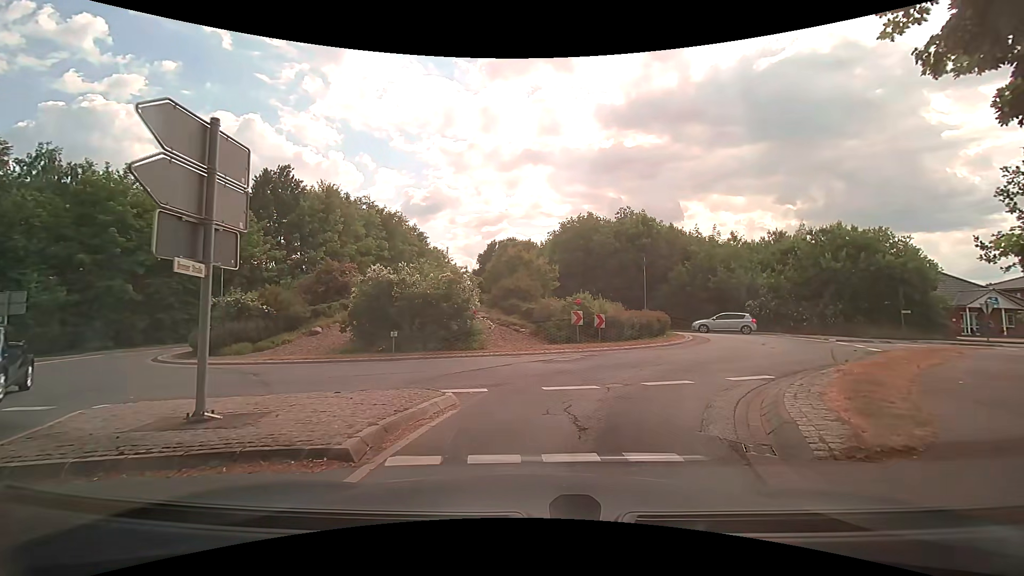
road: secondary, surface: asphalt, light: Day
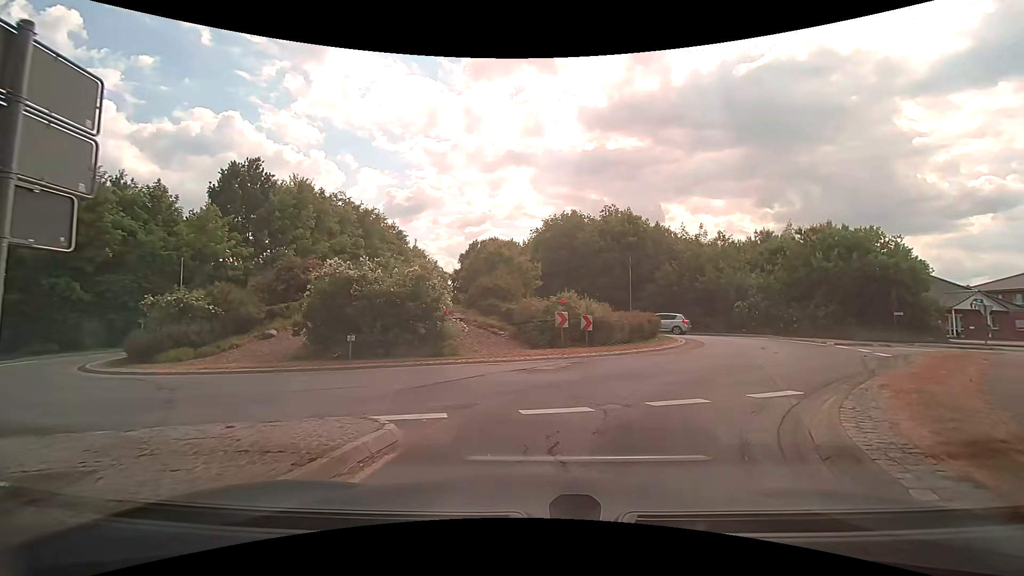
(+0.1, +2.1) m; +2°
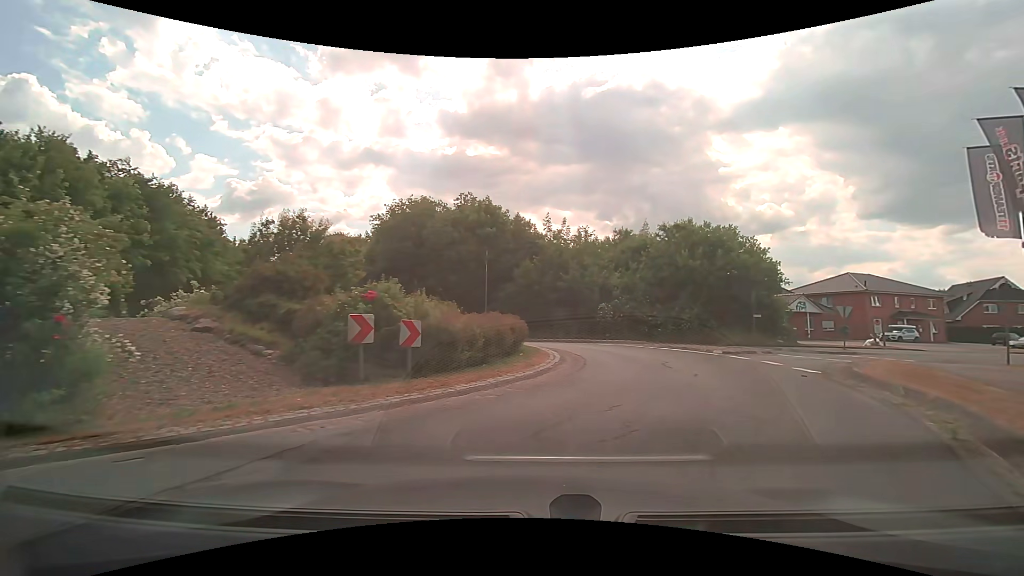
(+1.1, +7.6) m; +18°
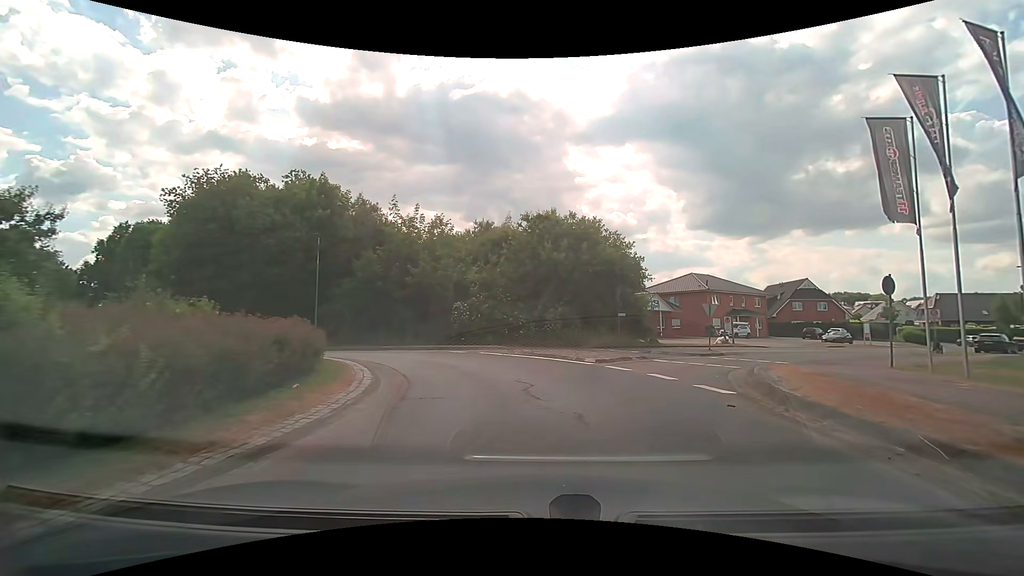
(+0.9, +5.5) m; +15°
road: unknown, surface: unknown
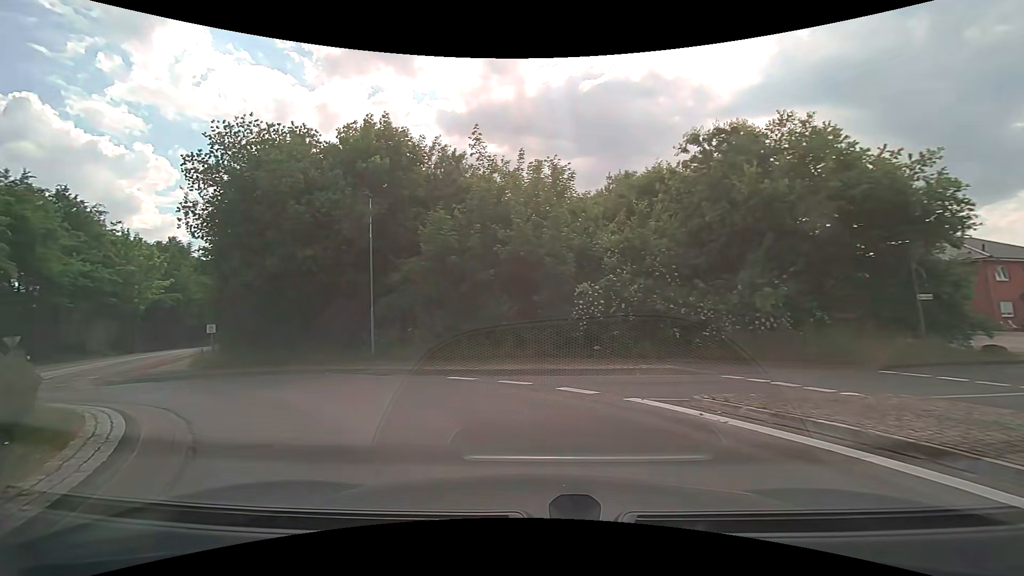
(-0.5, +12.8) m; -14°
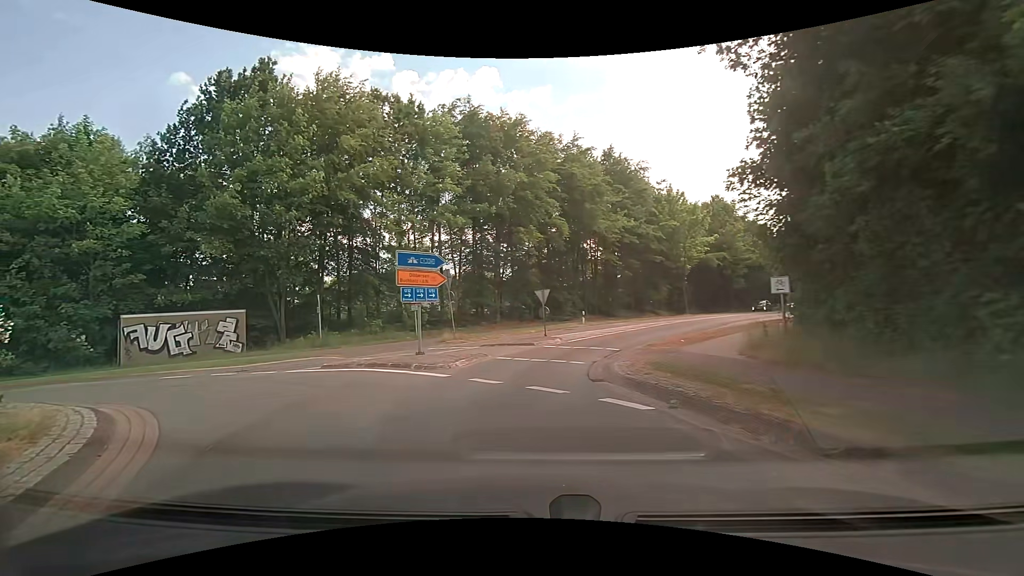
(-7.8, +13.6) m; -59°
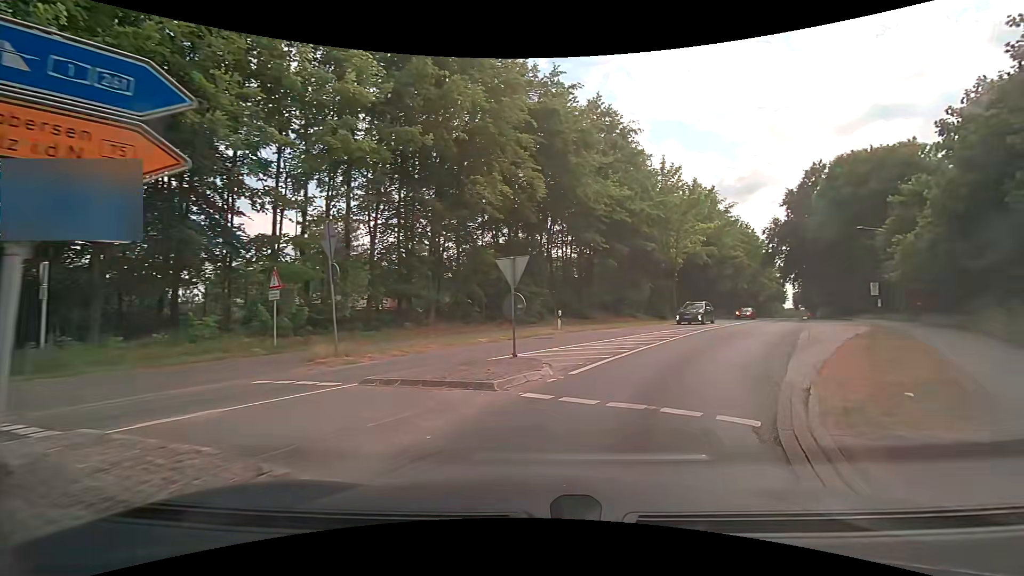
(-0.5, +13.2) m; +5°
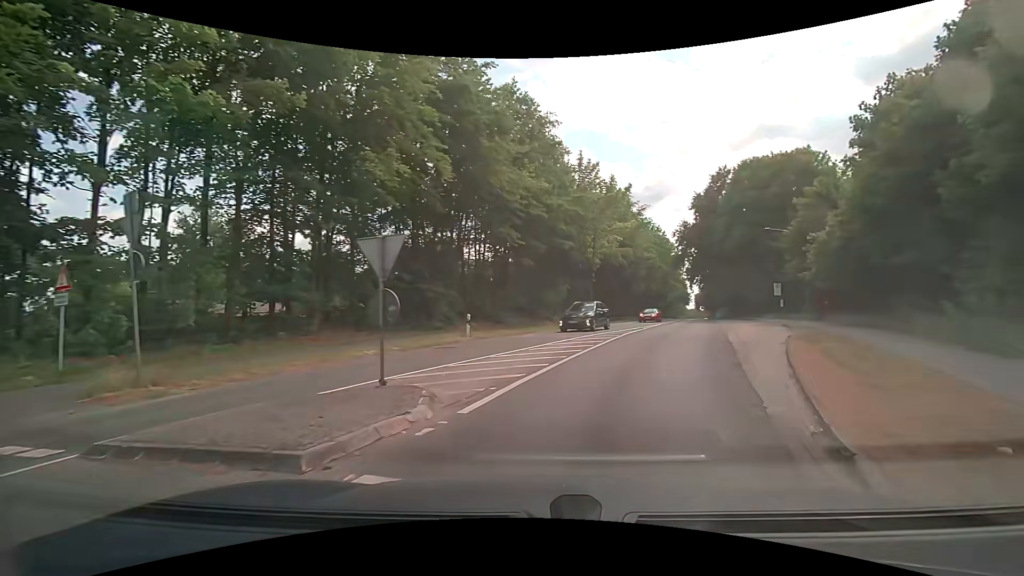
(+0.3, +3.5) m; +9°
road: secondary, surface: asphalt
(+2, +10) (+5, +19) (+8, +29) (+11, +38) (+15, +48) (+18, +57) (+22, +66) (+25, +76) (+28, +85) (+32, +95) m
